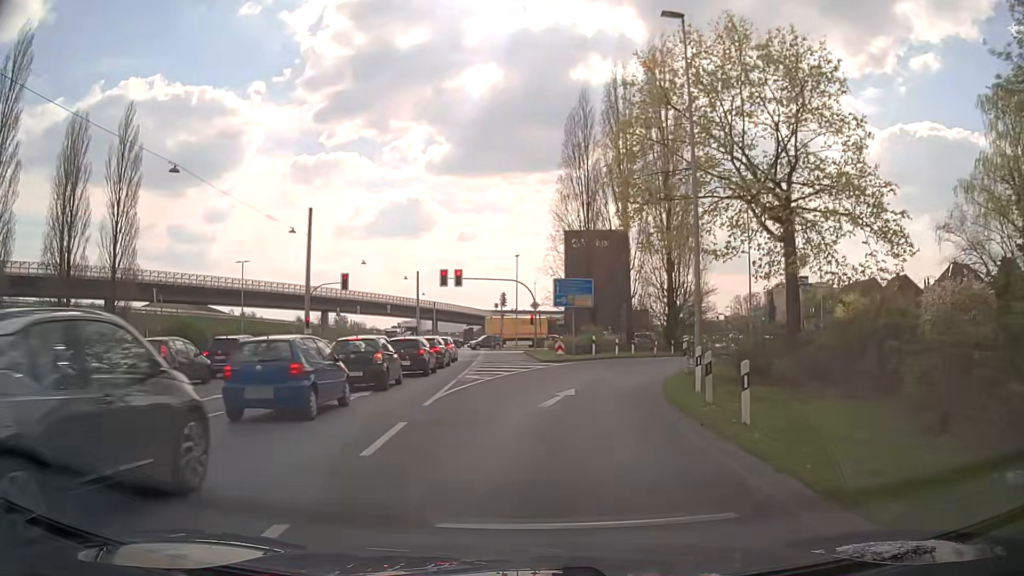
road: secondary_link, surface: asphalt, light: Day
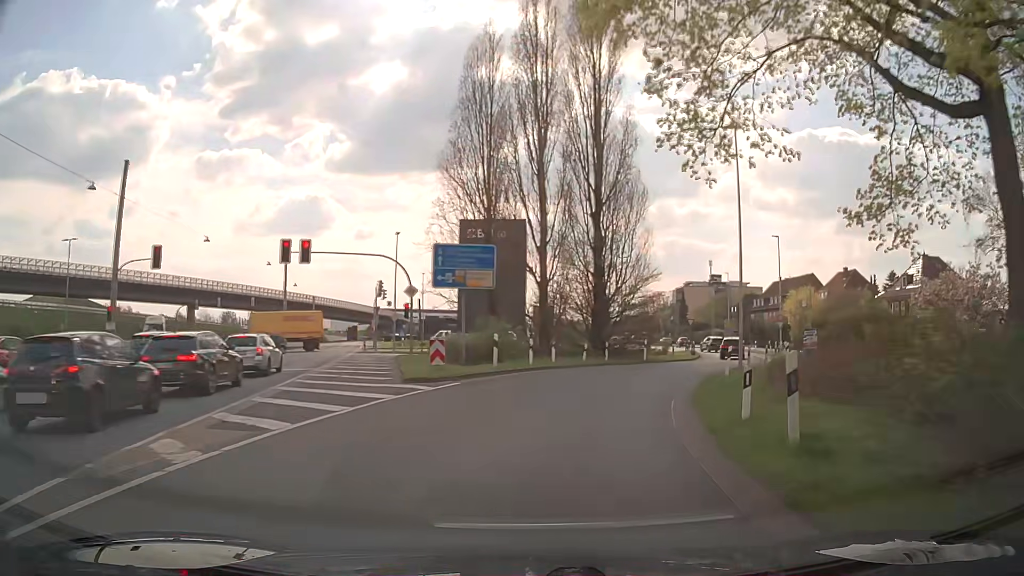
(+0.8, +15.3) m; +8°
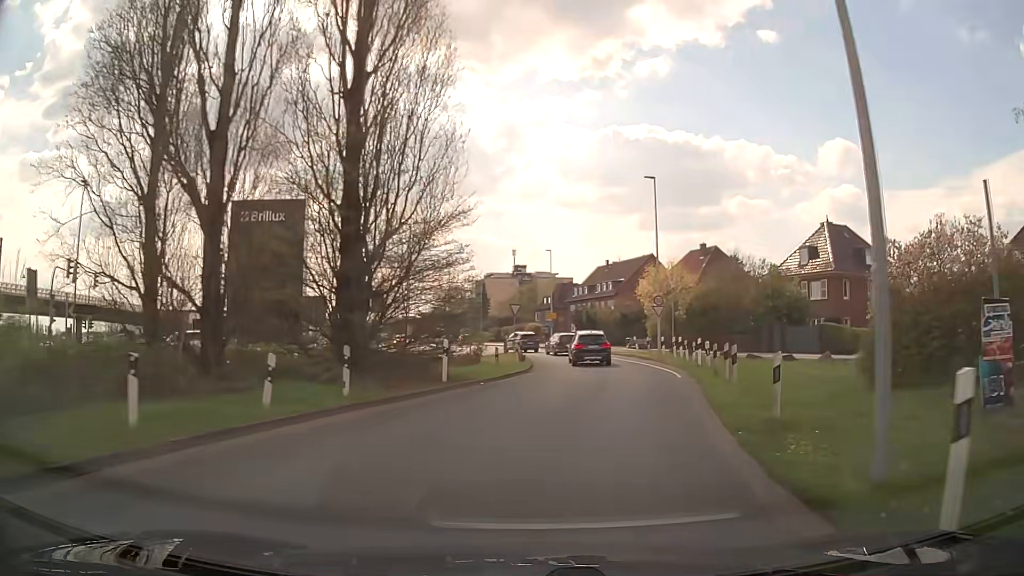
(+3.2, +21.3) m; +17°
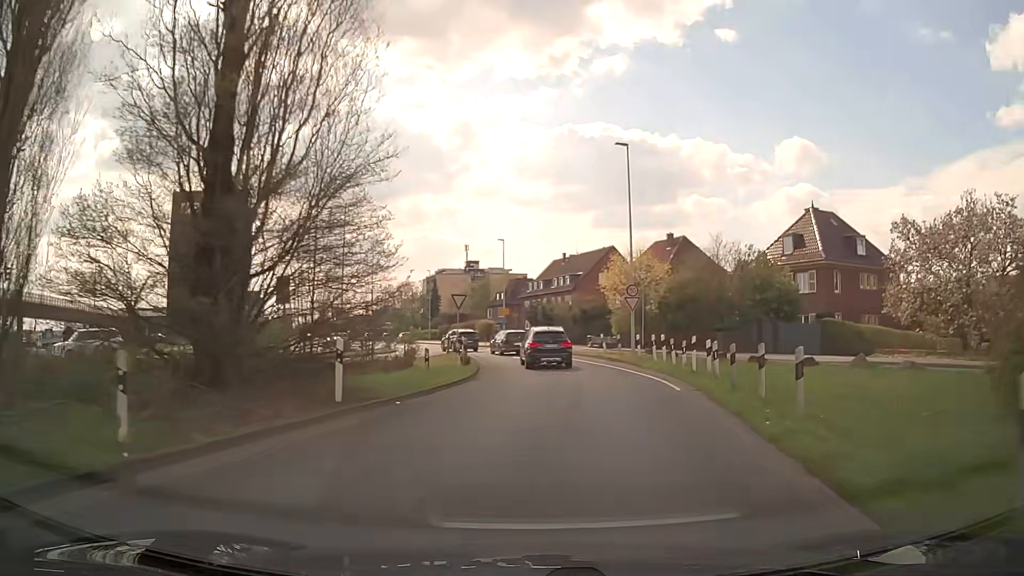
(+0.2, +6.5) m; +4°
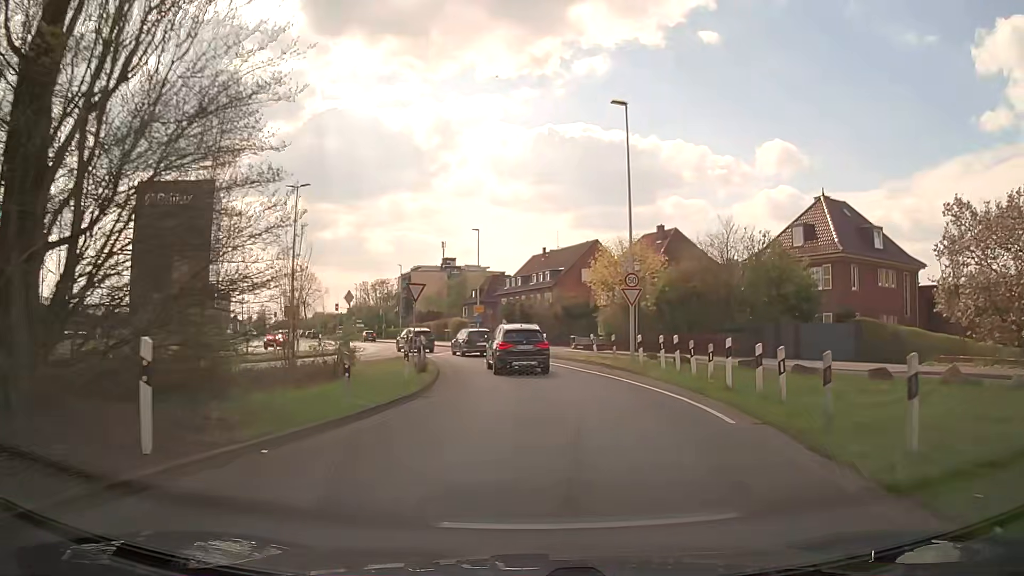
(+0.2, +6.1) m; +3°
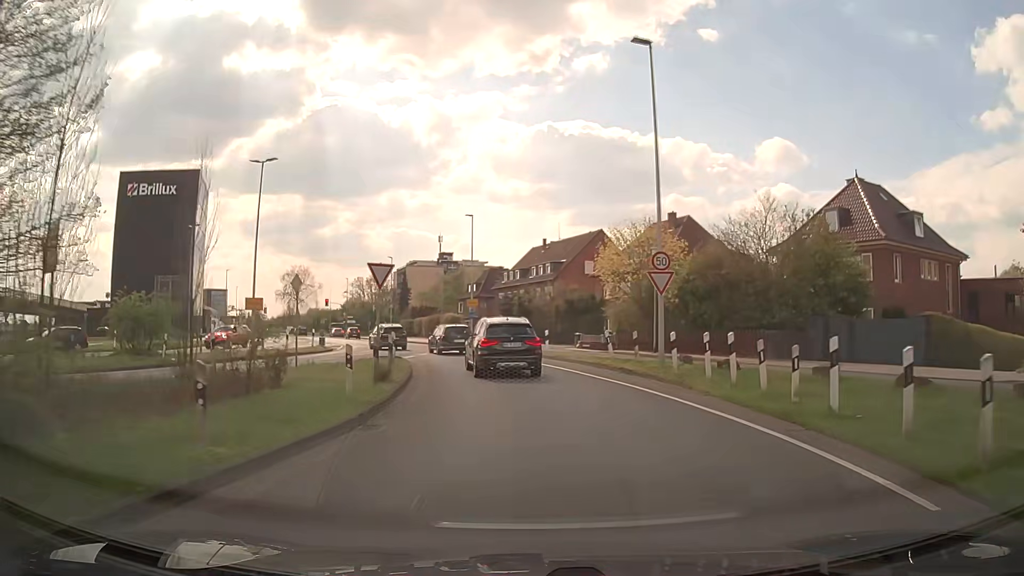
(0.0, +5.8) m; 0°
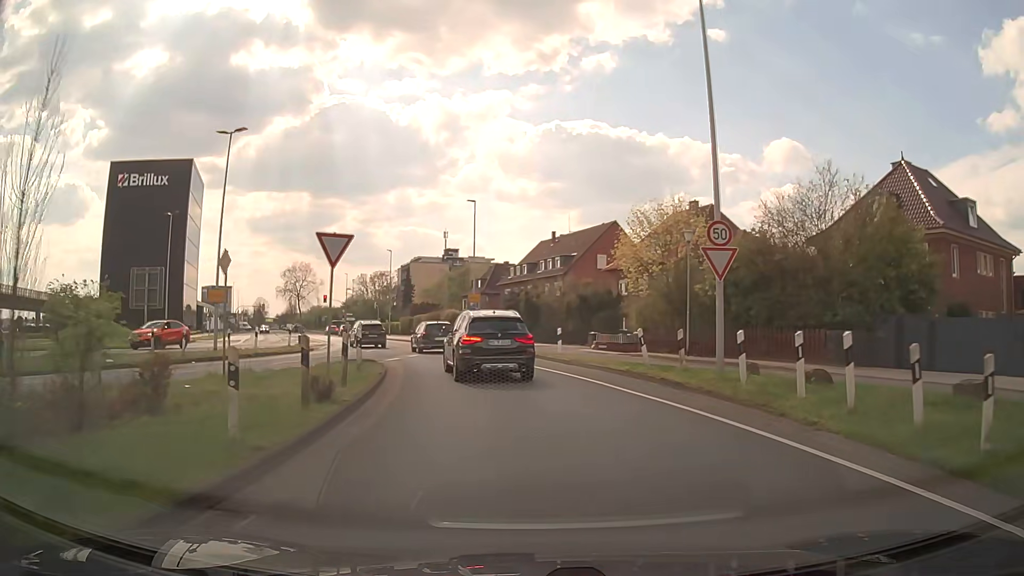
(-0.1, +5.3) m; -1°
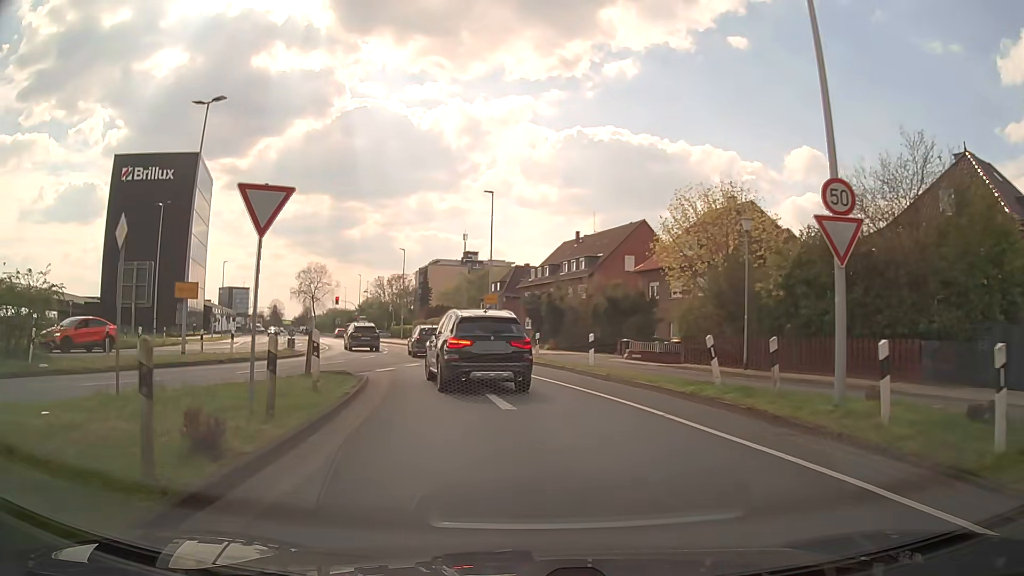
(0.0, +4.9) m; -1°
